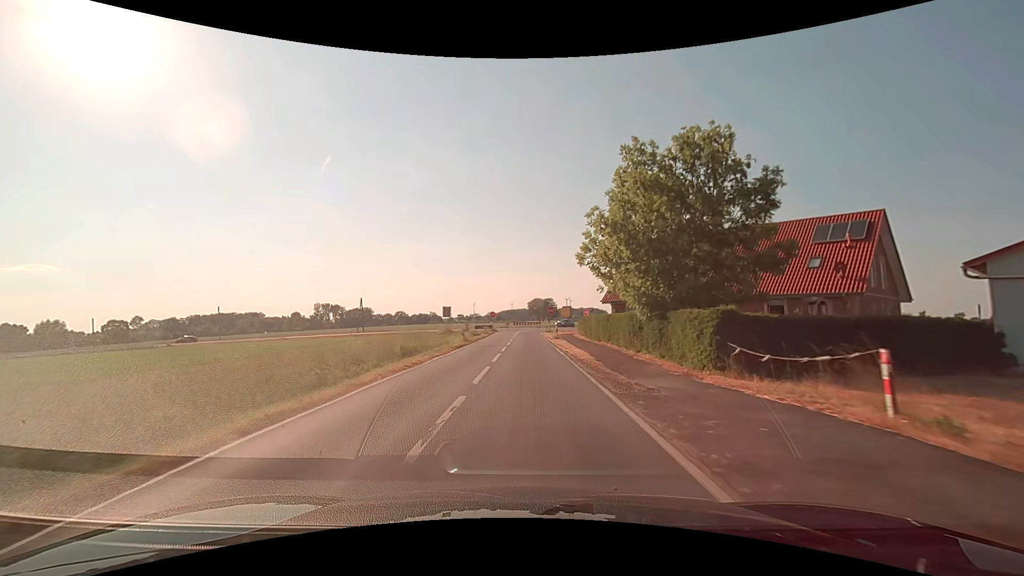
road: secondary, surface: asphalt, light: Day
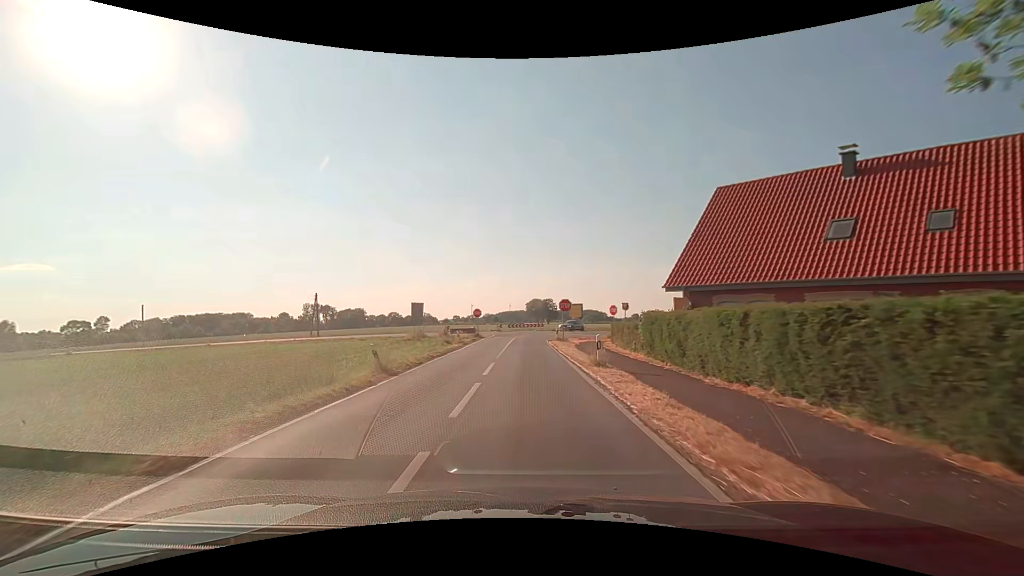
(0.0, +21.6) m; 0°
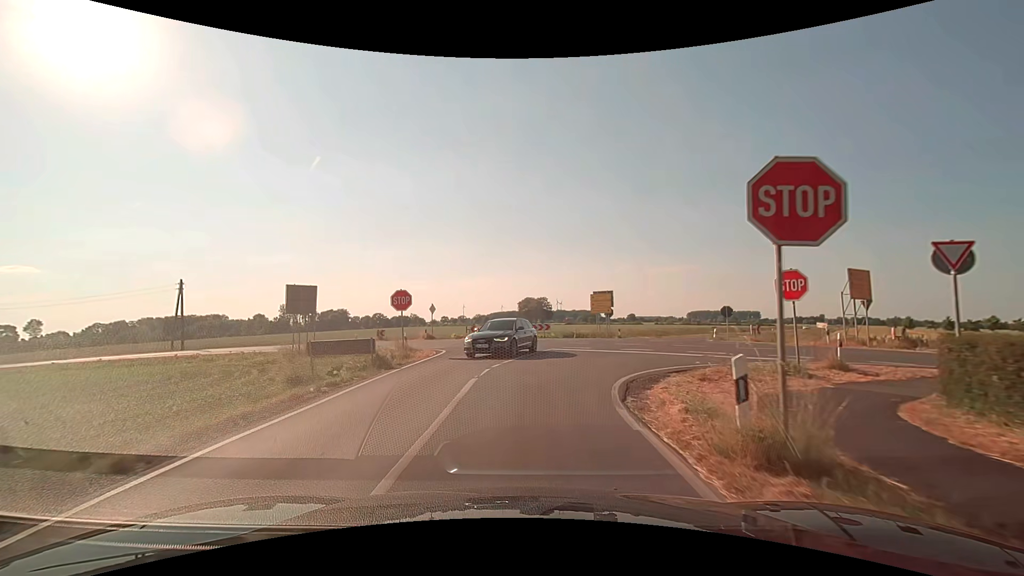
(+0.1, +30.2) m; +1°
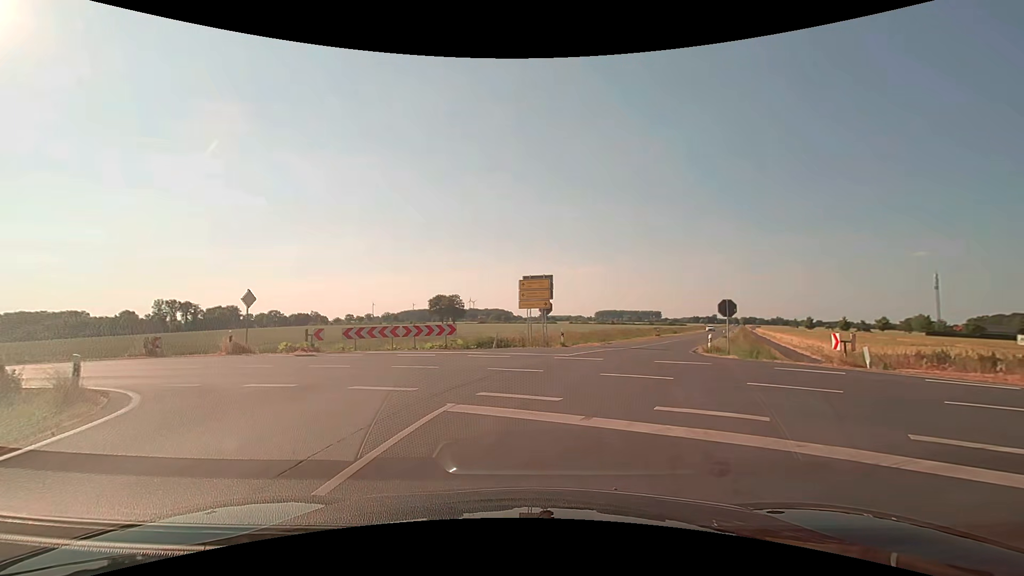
(+0.5, +15.4) m; +8°
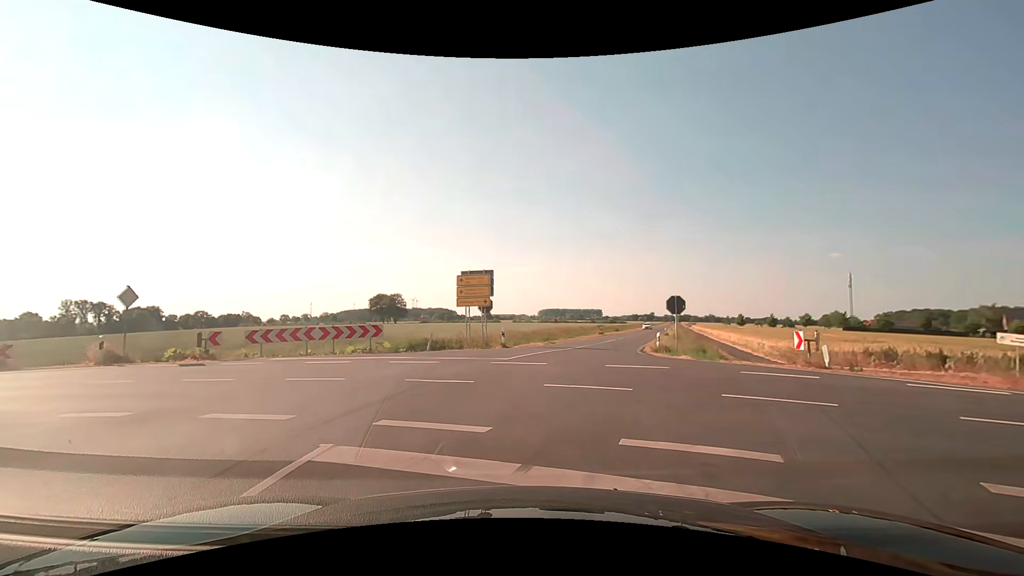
(+0.1, +2.2) m; +7°
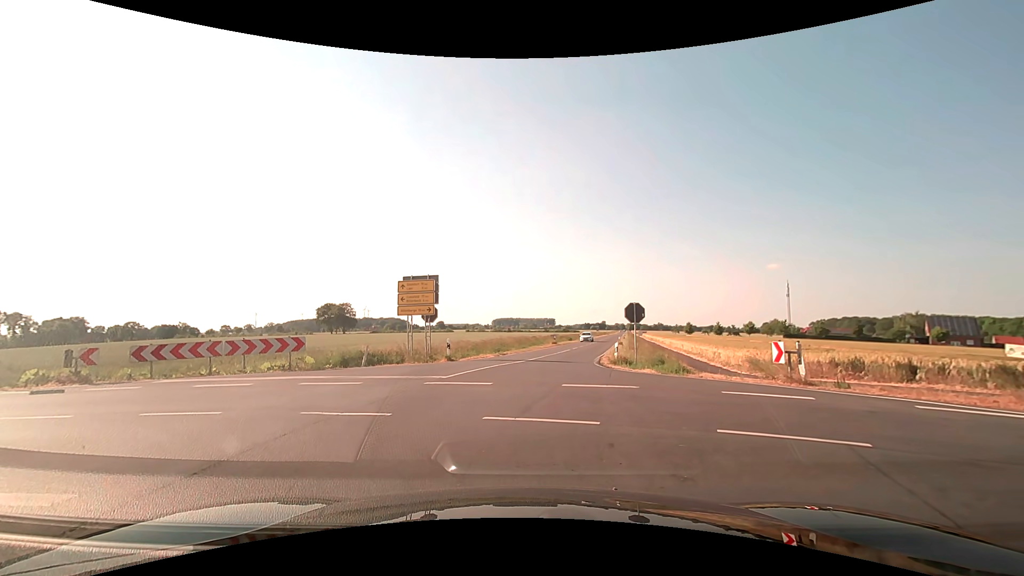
(+0.1, +2.2) m; +5°
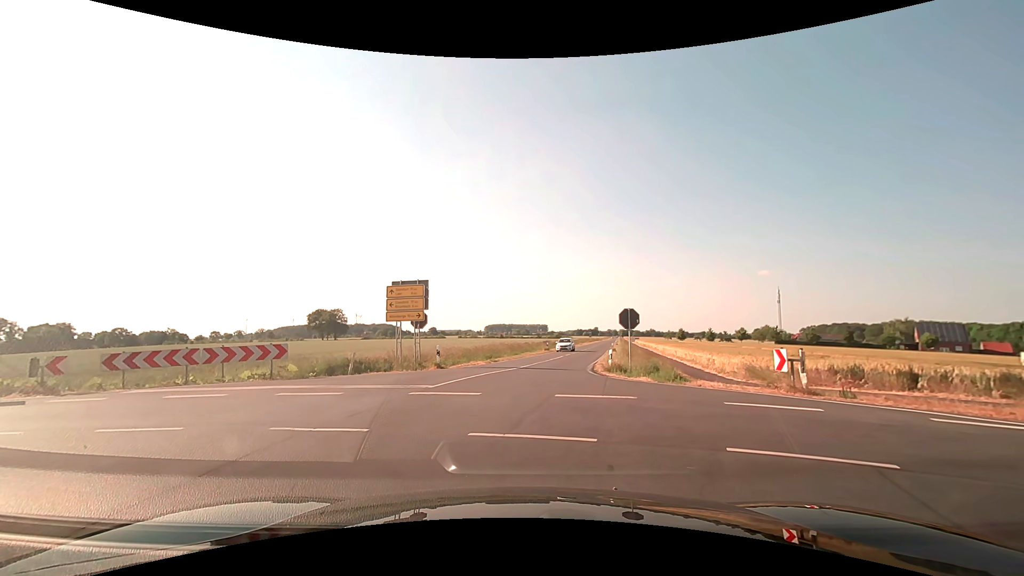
(0.0, +0.7) m; 0°
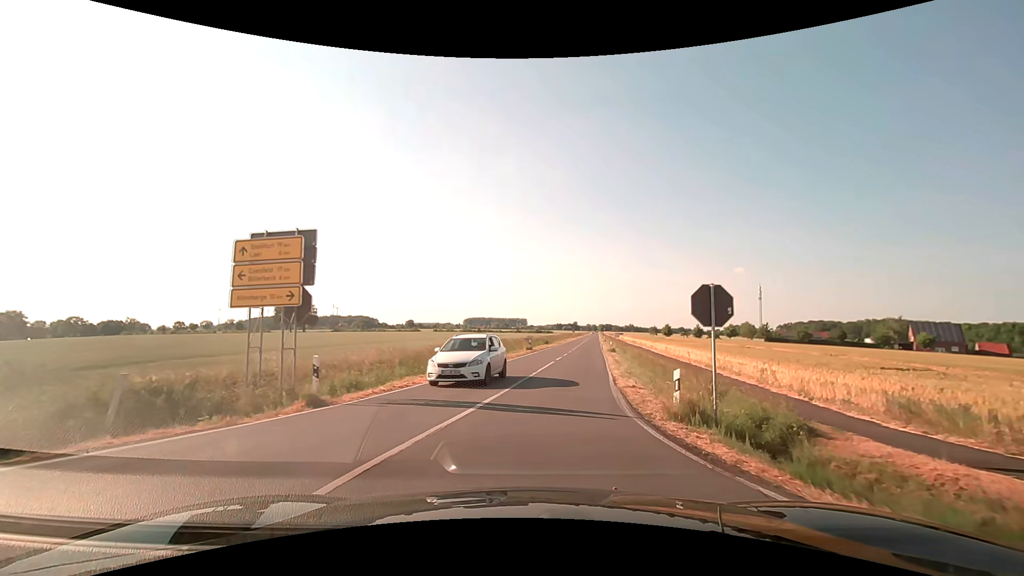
(+0.4, +12.5) m; +3°
(0, +10) (+2, +20) (+3, +30) (+4, +40) (+6, +50) (+7, +59) (+9, +69) (+10, +79) (+12, +89) (+13, +99) m
